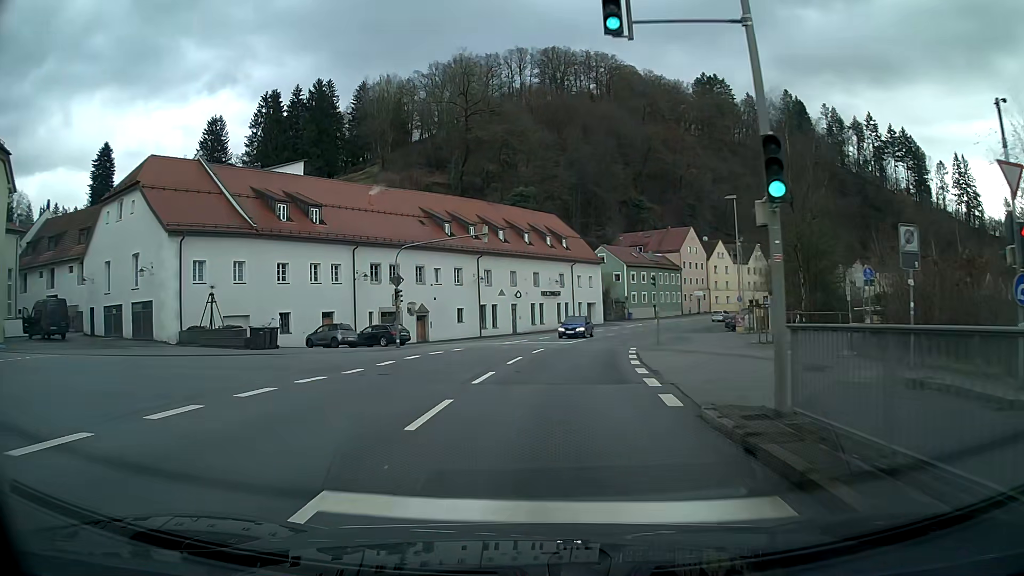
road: primary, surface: asphalt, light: Day
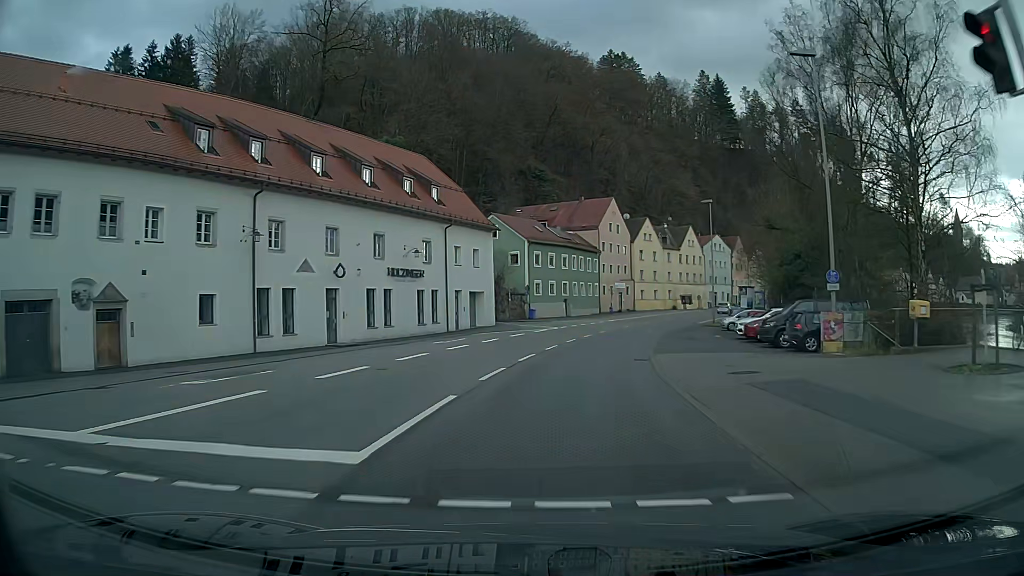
(+2.4, +30.2) m; +10°
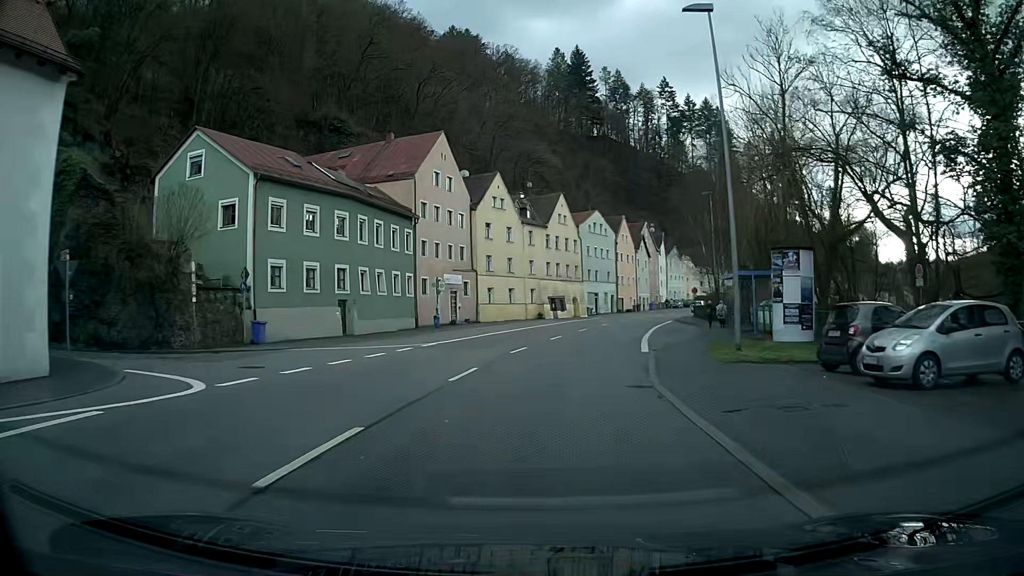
(+4.6, +37.7) m; +13°
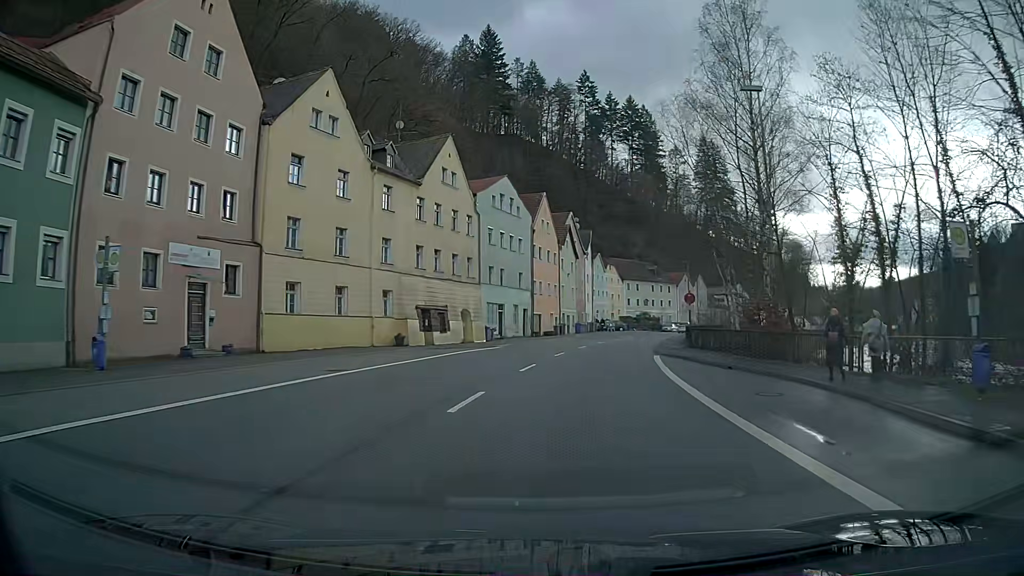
(+2.1, +30.1) m; +9°
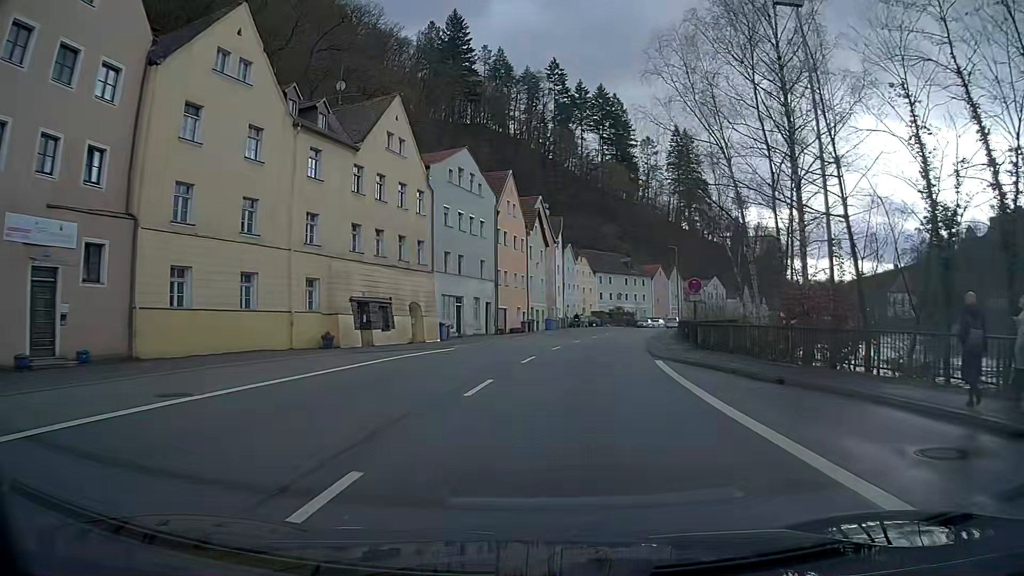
(+0.2, +7.5) m; +3°
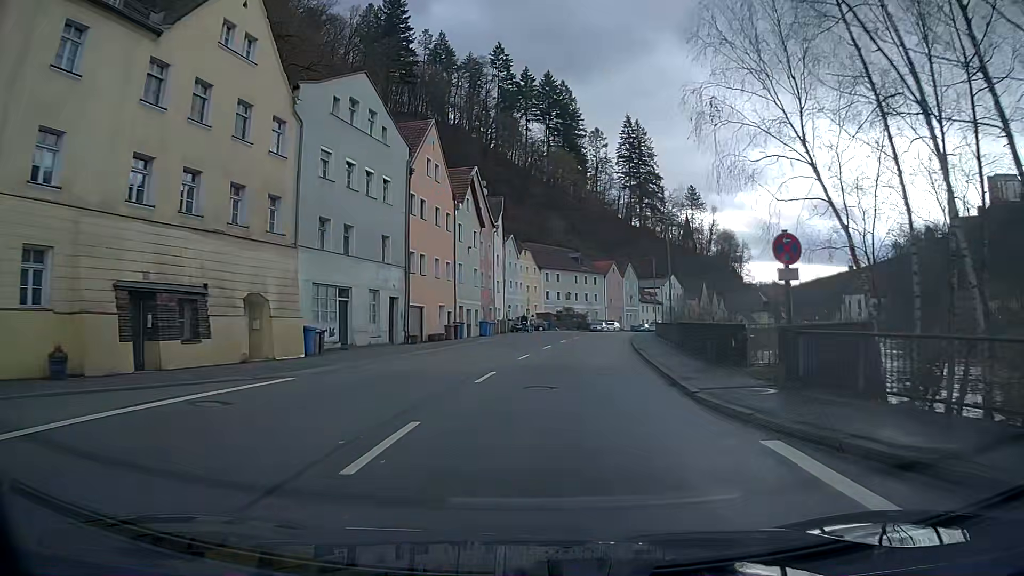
(+0.6, +15.0) m; +4°
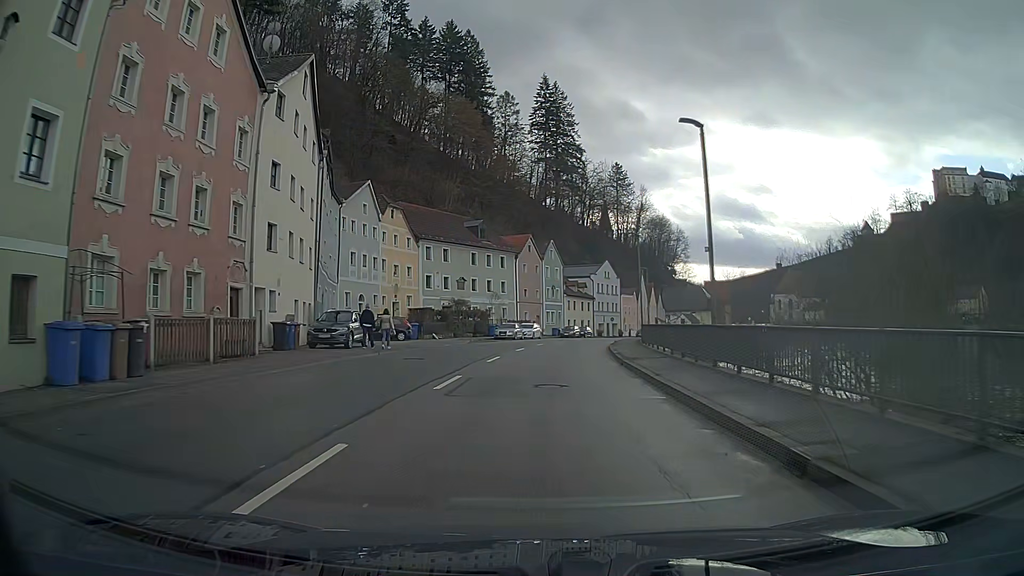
(+2.9, +37.6) m; +8°
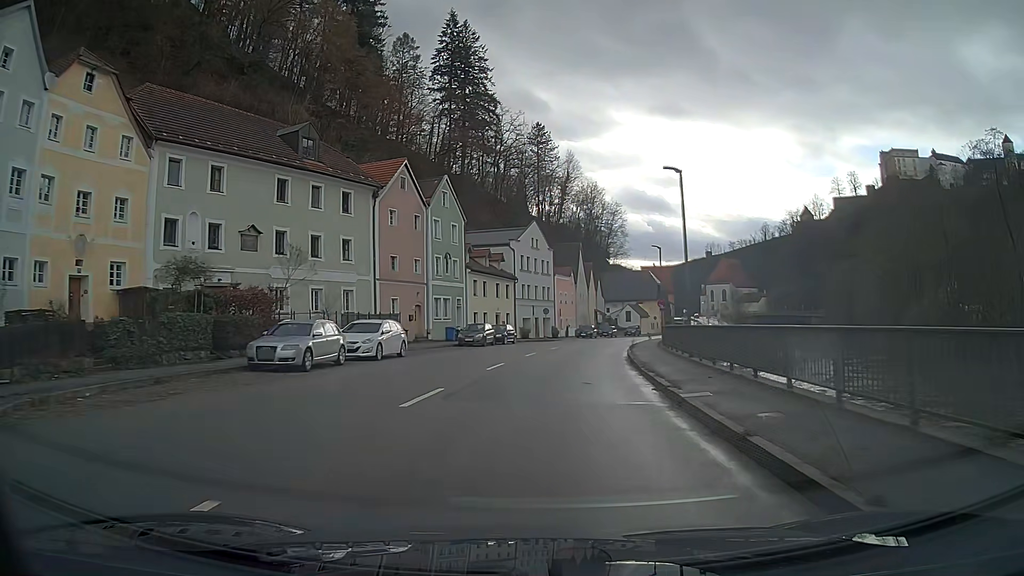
(+2.4, +38.0) m; +8°
(0, +10) (+1, +20) (+2, +30) (+3, +40) (+5, +50) (+8, +59) (+11, +69) (+14, +78) (+17, +88) (+20, +97) m
